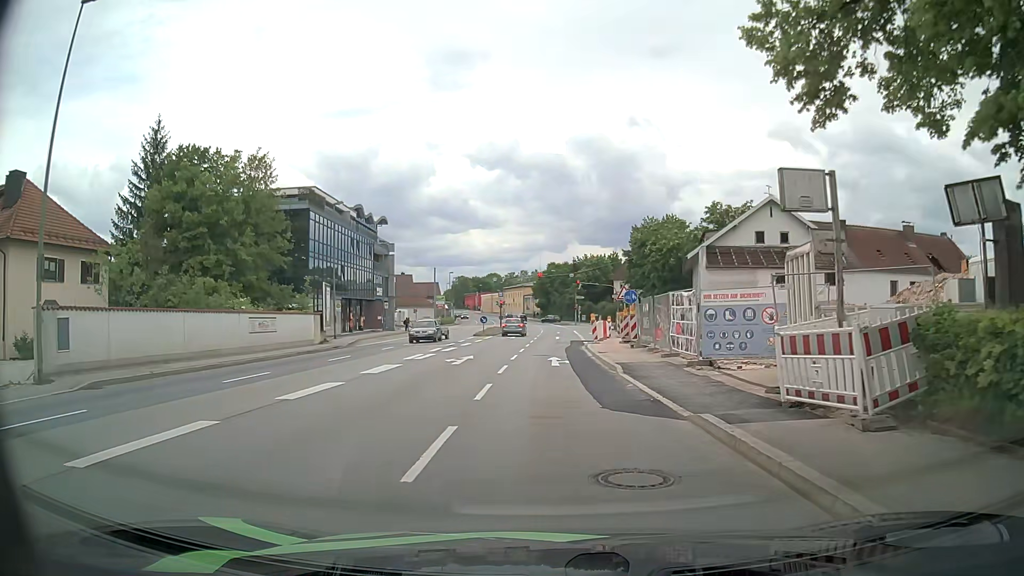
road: primary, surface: asphalt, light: Day
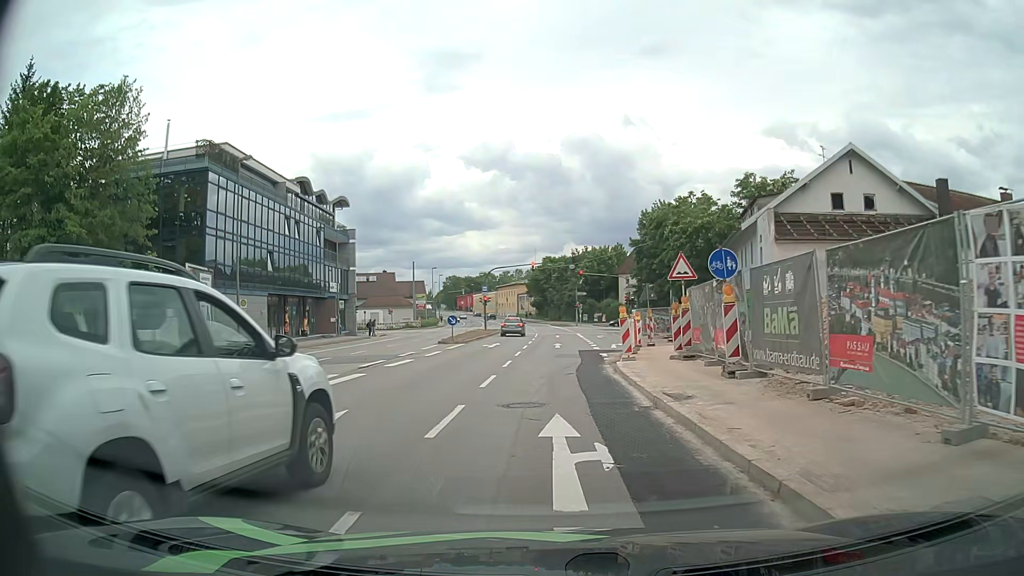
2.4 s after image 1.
(-0.3, +15.9) m; -1°
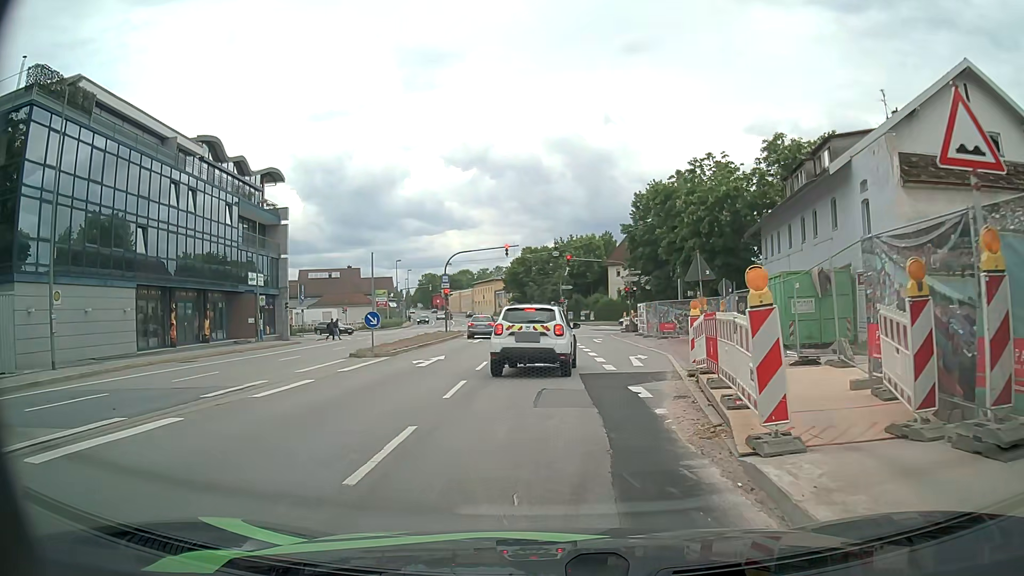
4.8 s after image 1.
(+0.1, +14.2) m; +2°
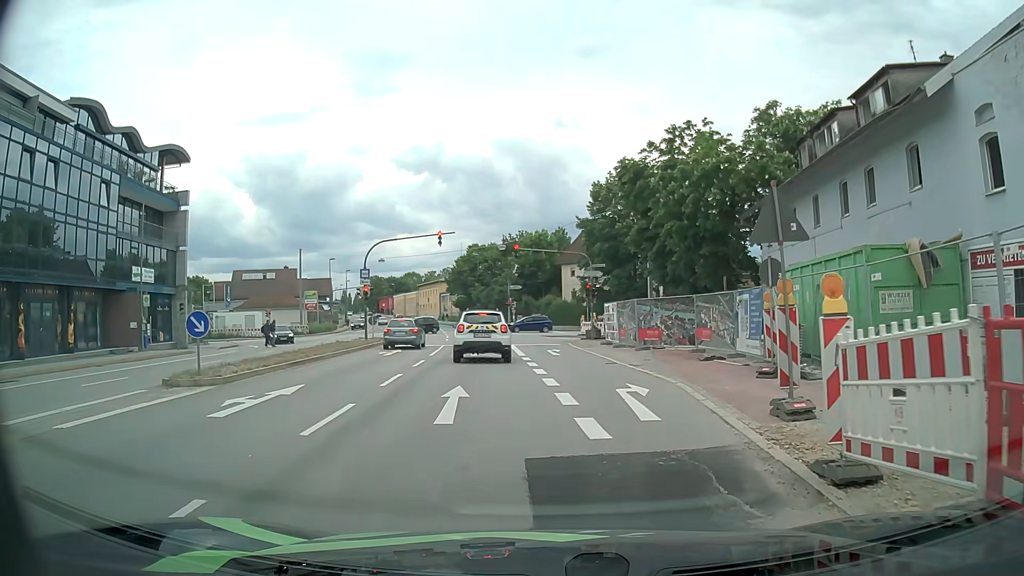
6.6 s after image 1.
(+0.3, +9.6) m; +5°
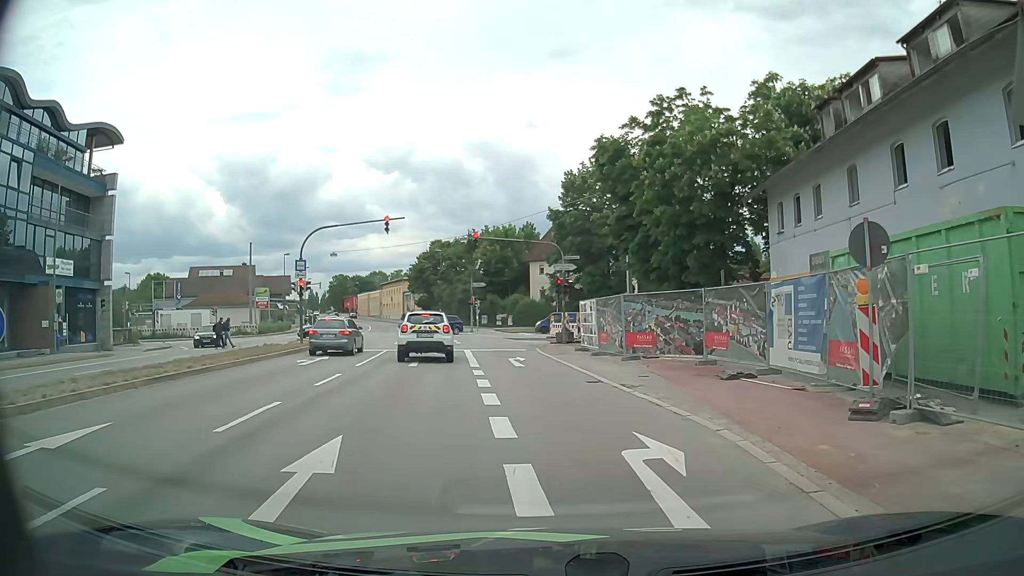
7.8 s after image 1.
(0.0, +5.9) m; +2°
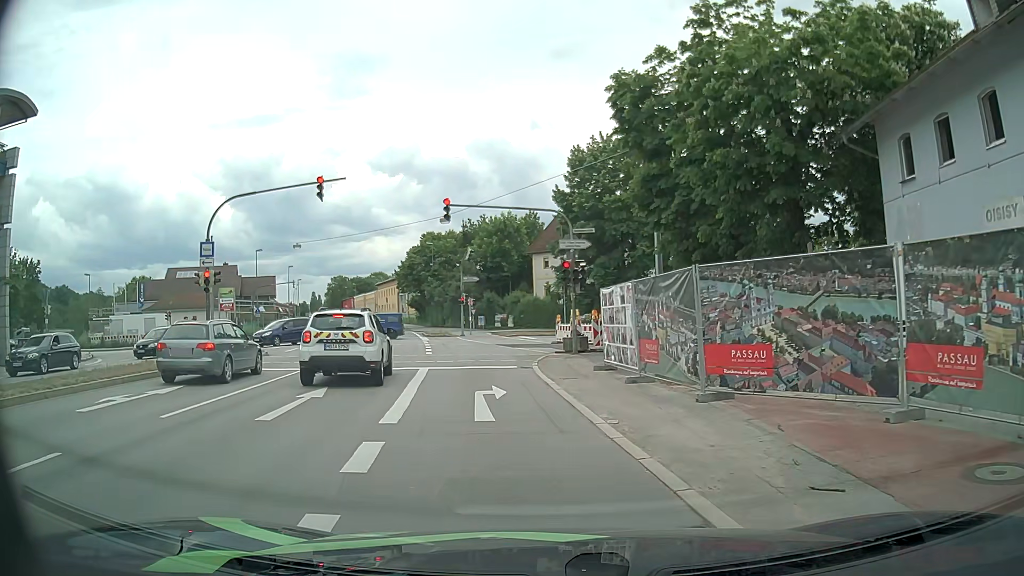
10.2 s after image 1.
(+0.1, +10.6) m; -2°
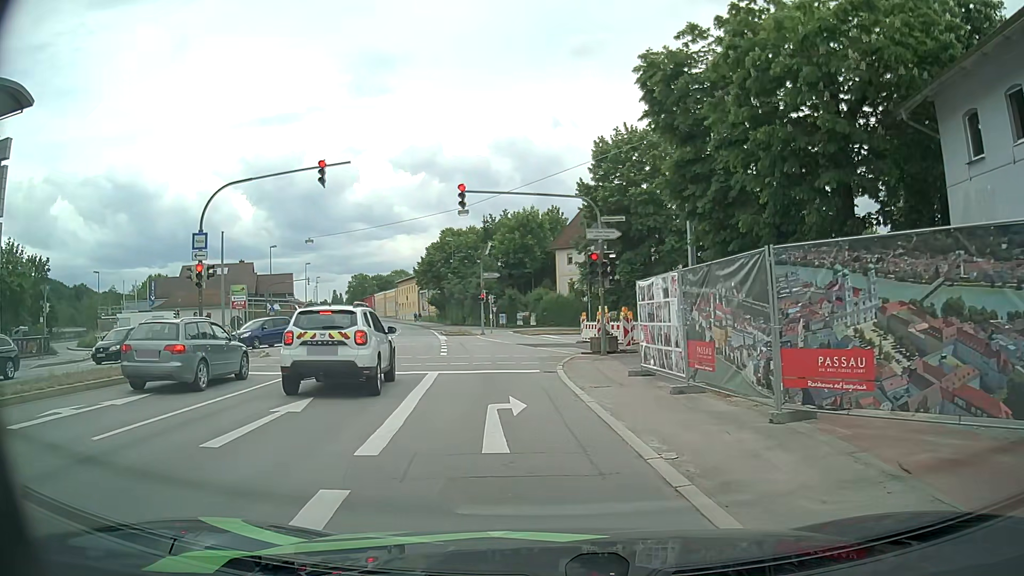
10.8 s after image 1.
(0.0, +2.3) m; -2°
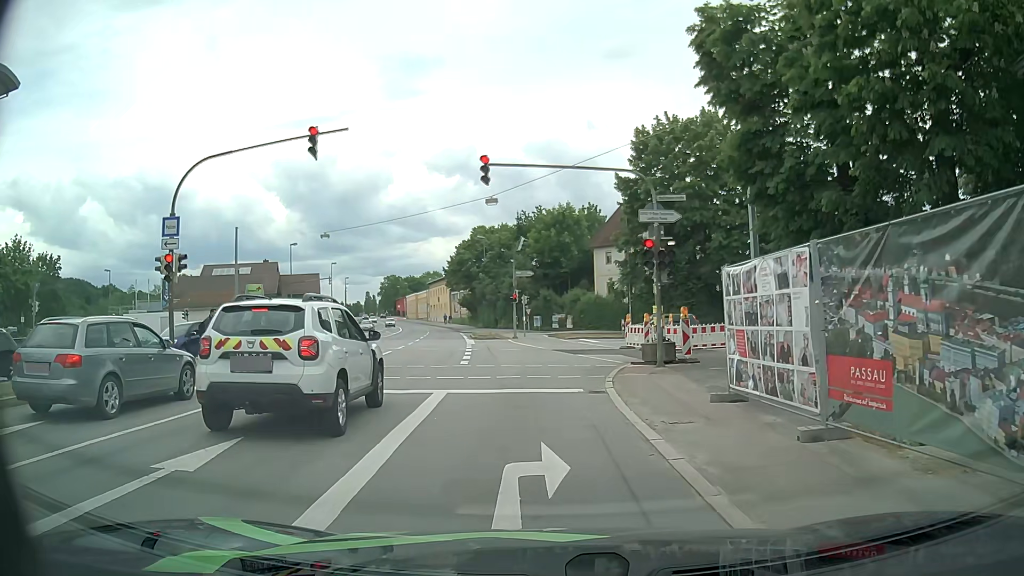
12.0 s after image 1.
(-0.1, +4.3) m; -3°
(0, +10) (0, +20) (0, +30) (+5, +38) (+14, +40) (+24, +39) (+33, +34) (+40, +26) (+46, +19) (+53, +11) m
